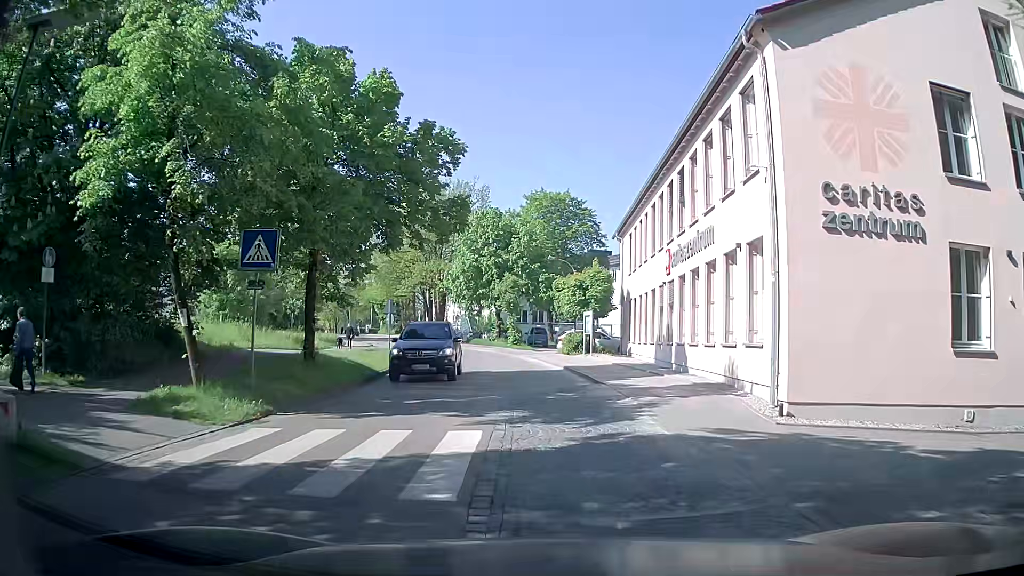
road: residential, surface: asphalt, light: Day
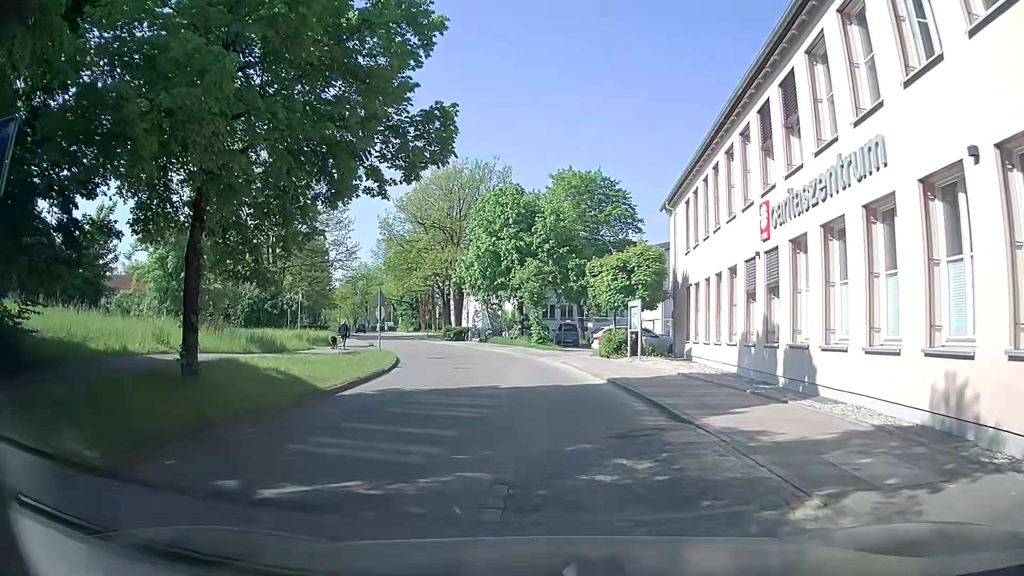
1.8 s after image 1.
(-0.3, +8.0) m; -4°
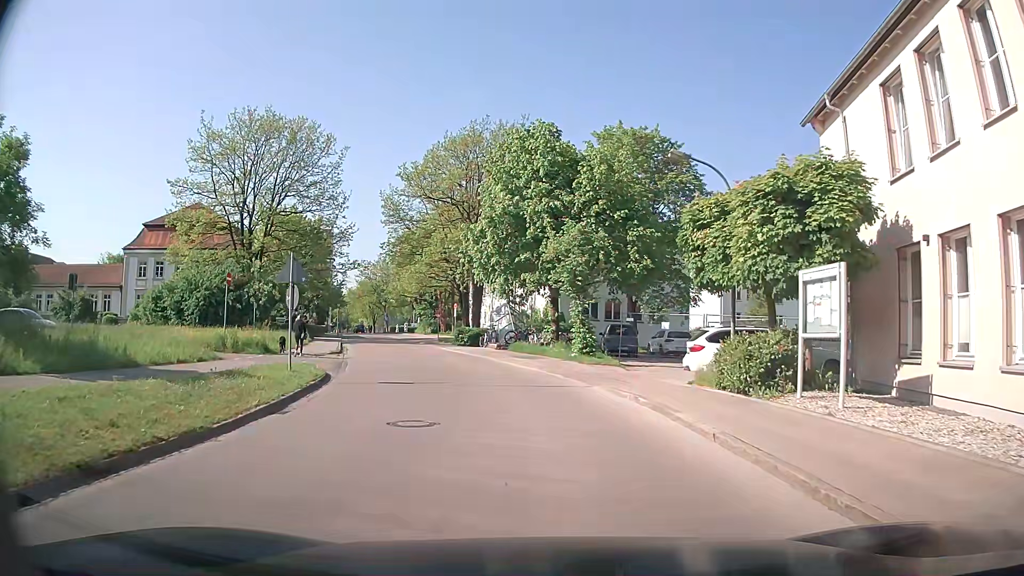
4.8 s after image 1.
(-0.5, +14.5) m; -1°
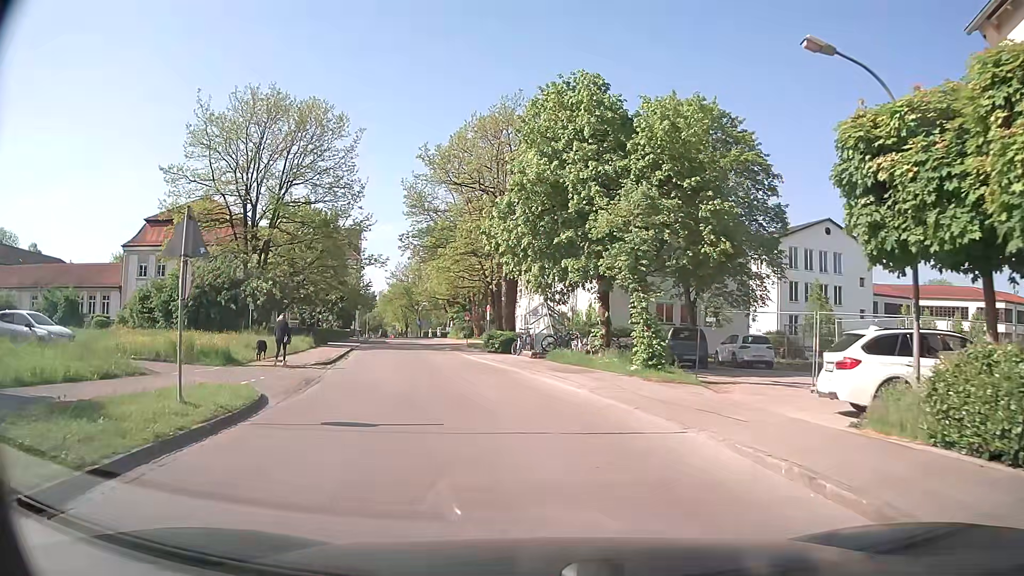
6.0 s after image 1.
(-0.4, +6.9) m; -5°
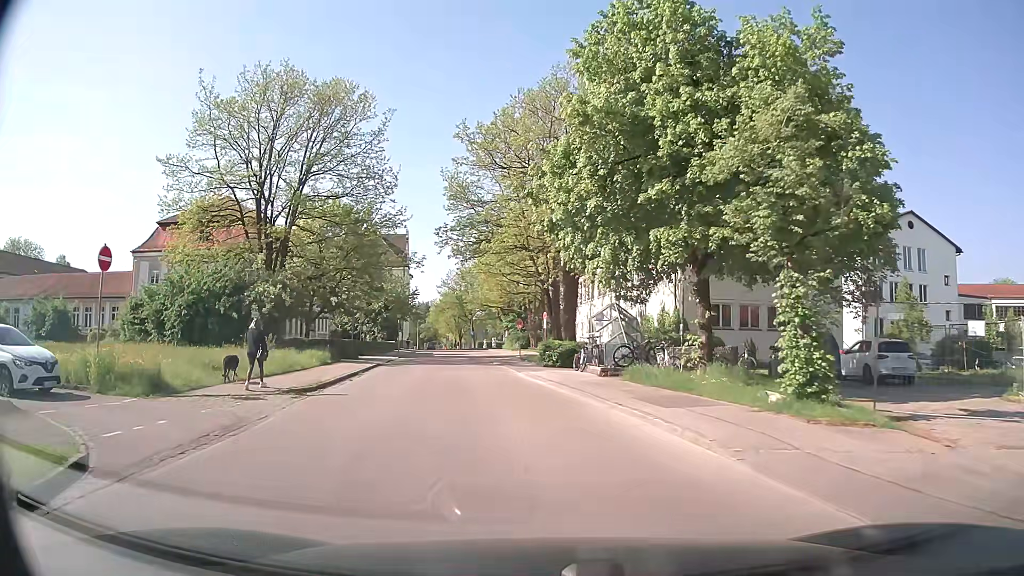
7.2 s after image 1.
(-0.2, +7.5) m; -4°
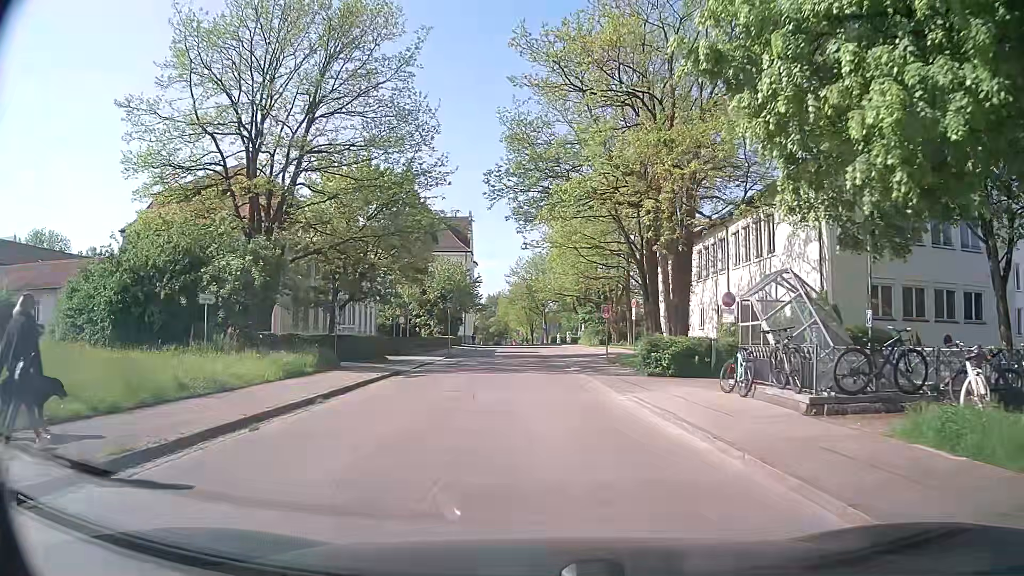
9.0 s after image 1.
(-0.9, +12.4) m; -7°
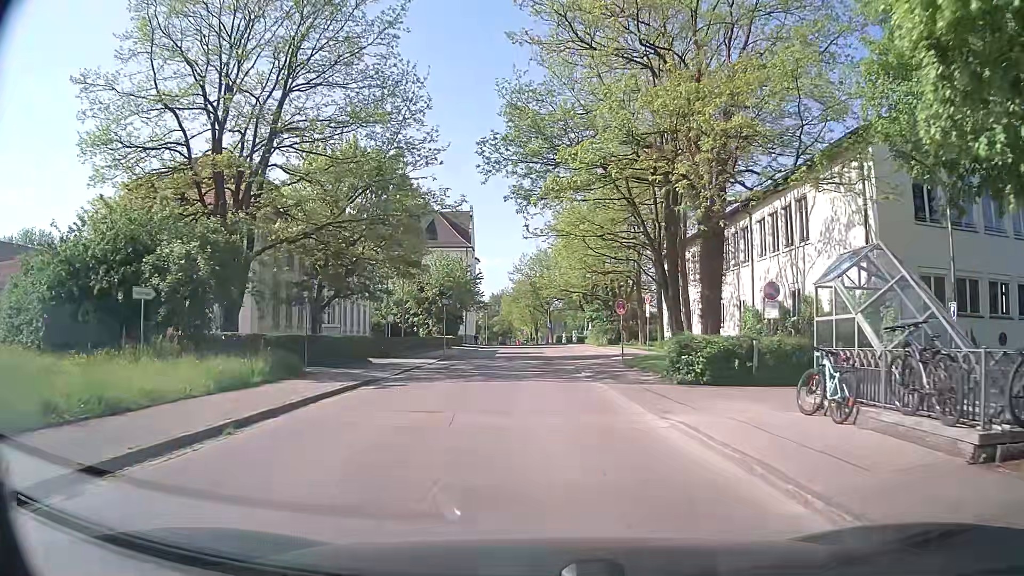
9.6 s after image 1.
(0.0, +4.4) m; 0°
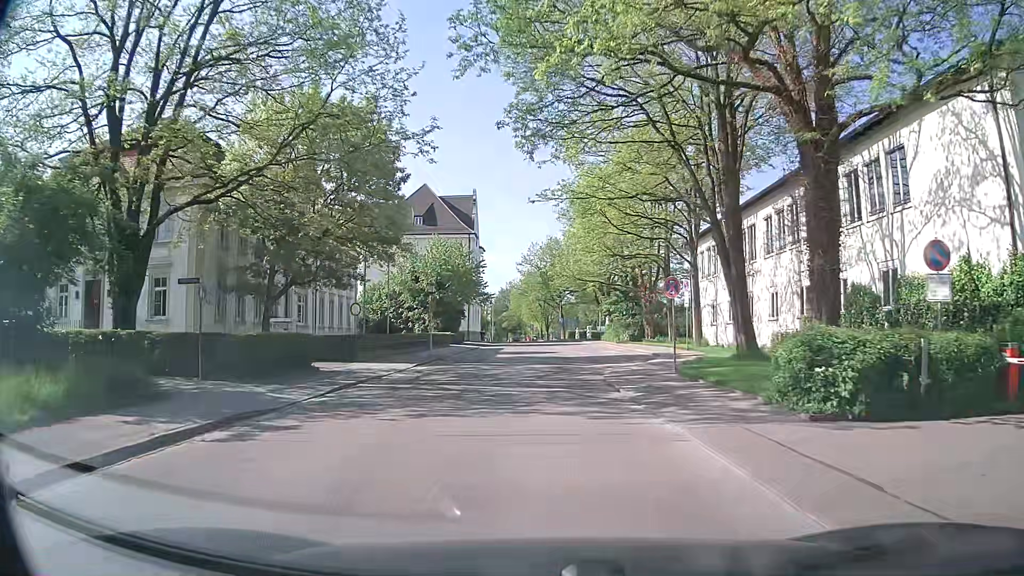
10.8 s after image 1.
(0.0, +9.0) m; 0°
(0, +10) (0, +20) (0, +30) (0, +40) (-1, +50) (-1, +60) (-1, +70) (-1, +80) (-2, +90) (-2, +100) m
